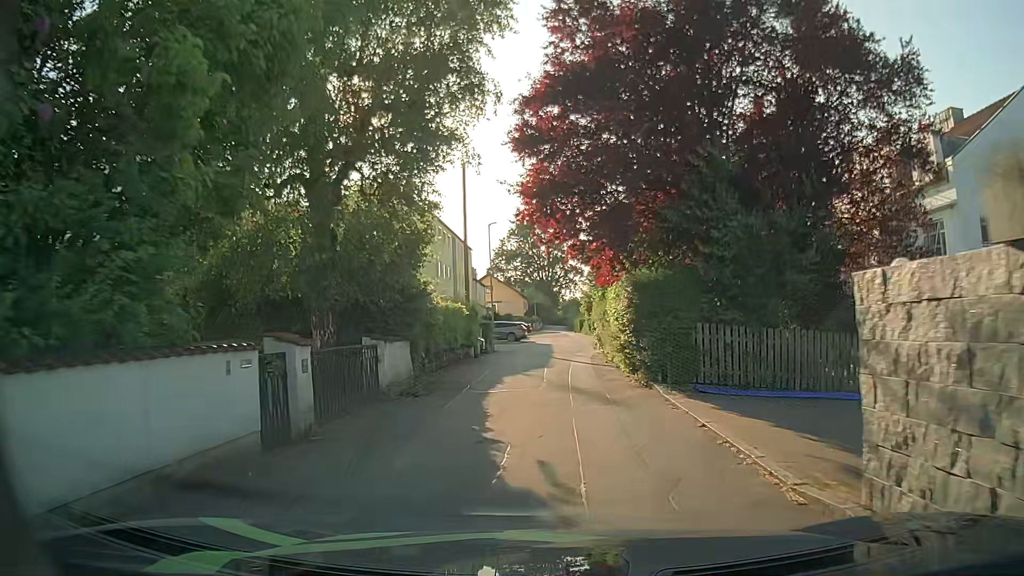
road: residential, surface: asphalt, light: Day
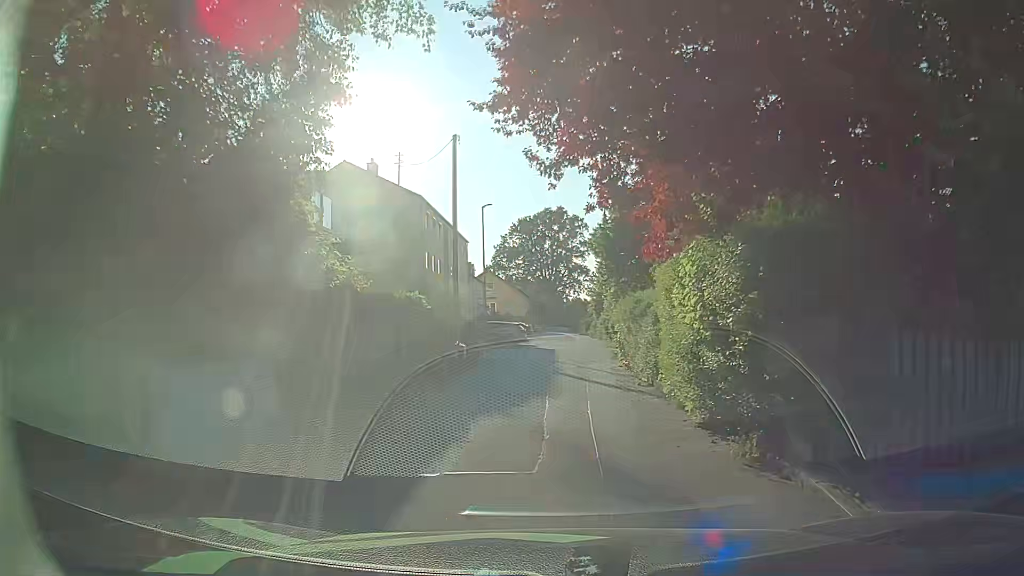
(0.0, +7.3) m; 0°
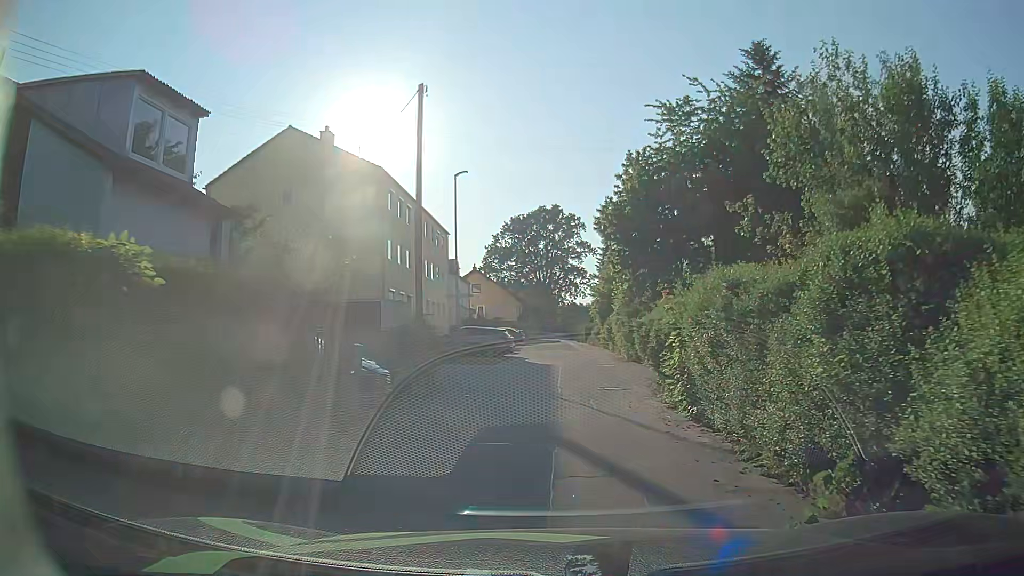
(-0.1, +9.7) m; +1°
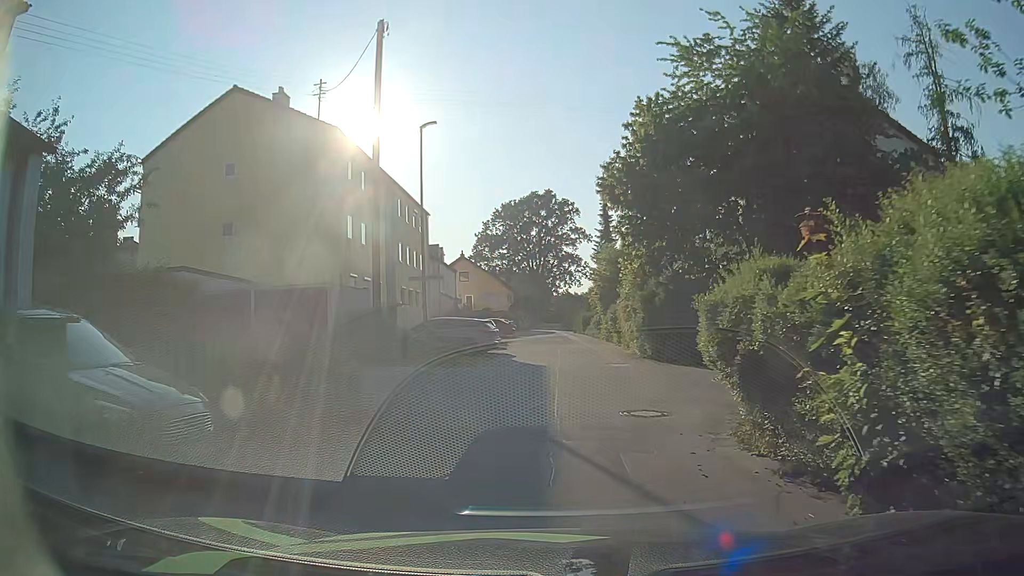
(-0.1, +6.3) m; -1°
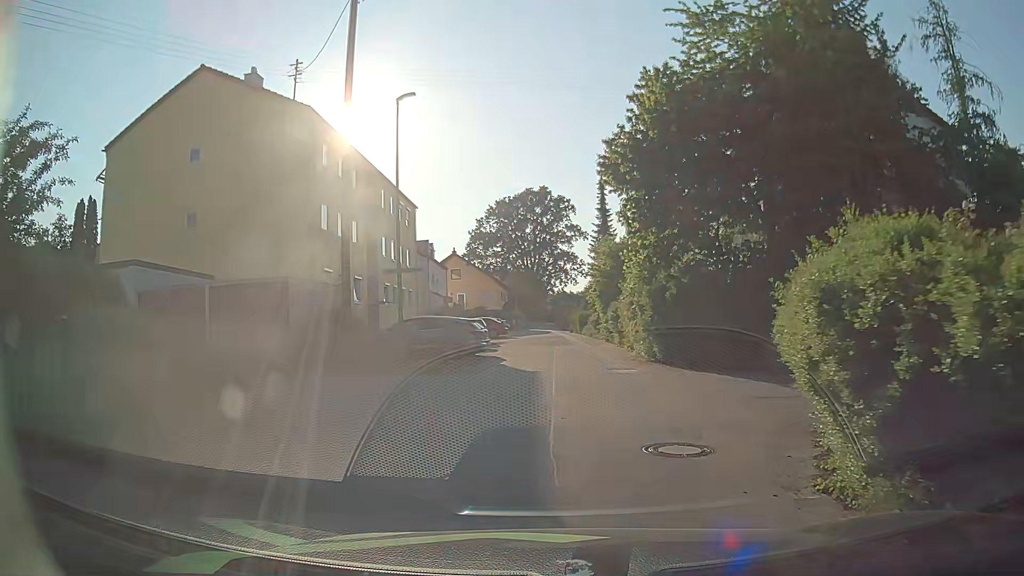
(0.0, +3.0) m; +1°
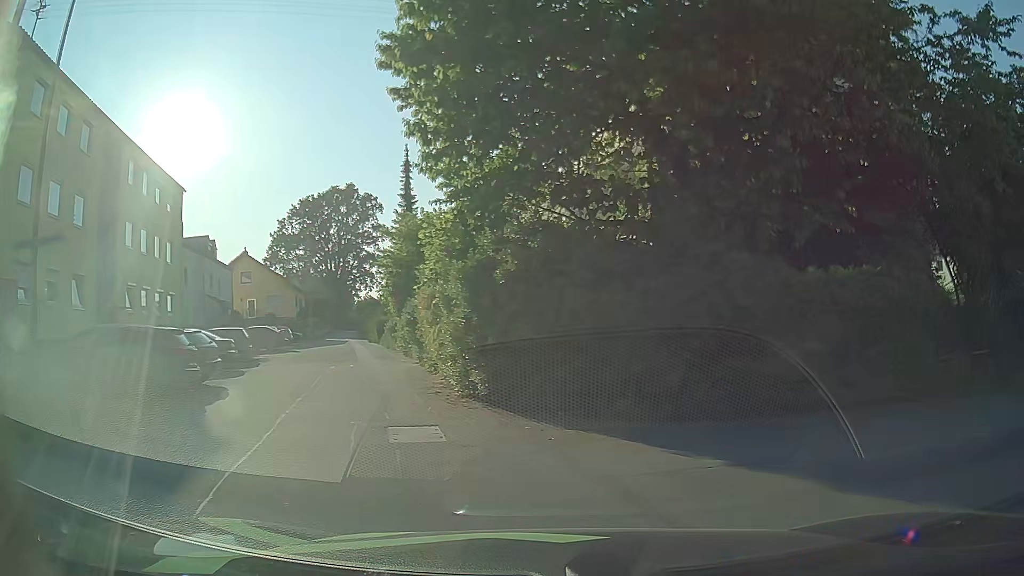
(+0.8, +9.3) m; +17°
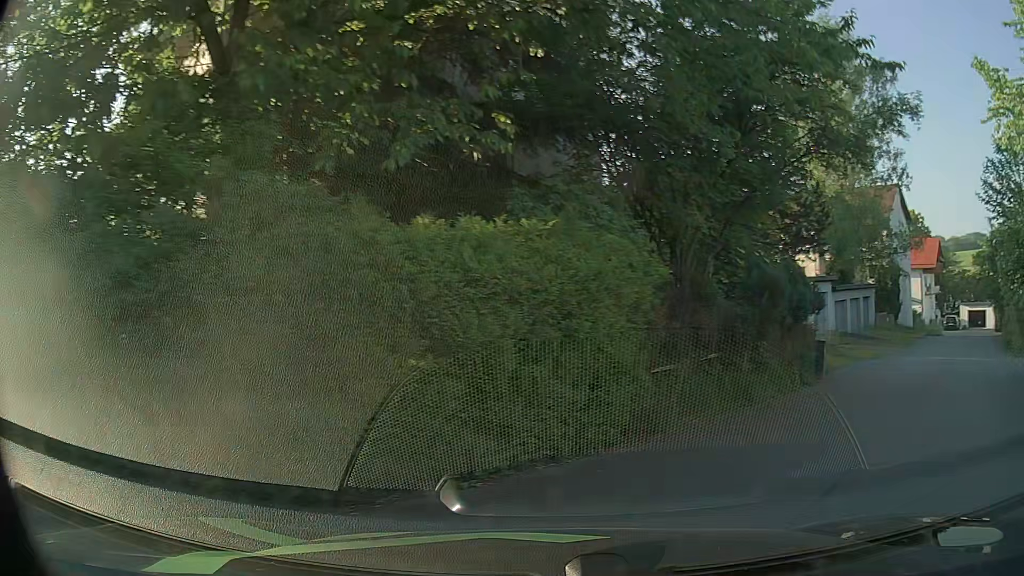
(+1.2, +5.2) m; +31°
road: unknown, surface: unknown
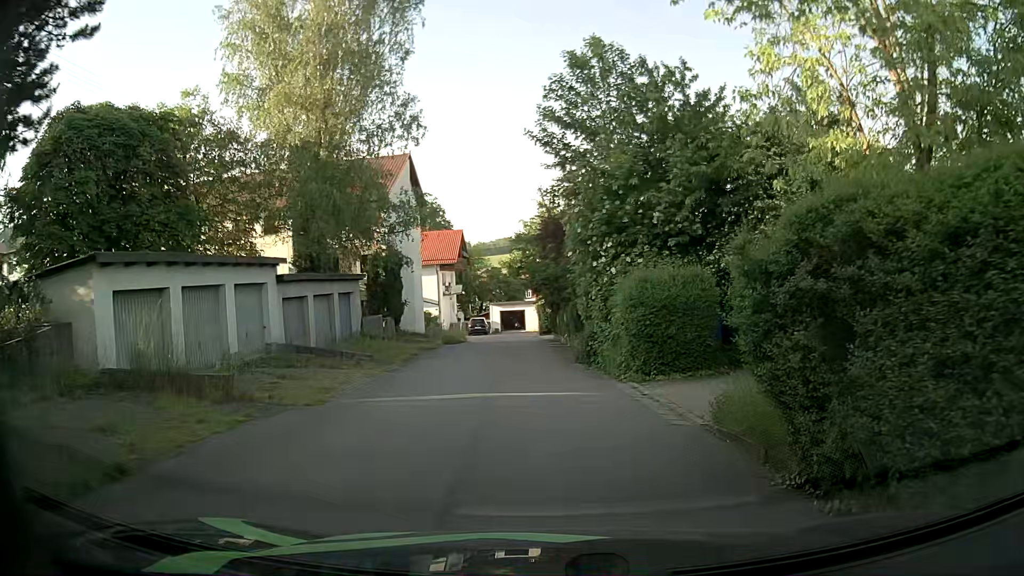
(+5.9, +11.3) m; +38°
